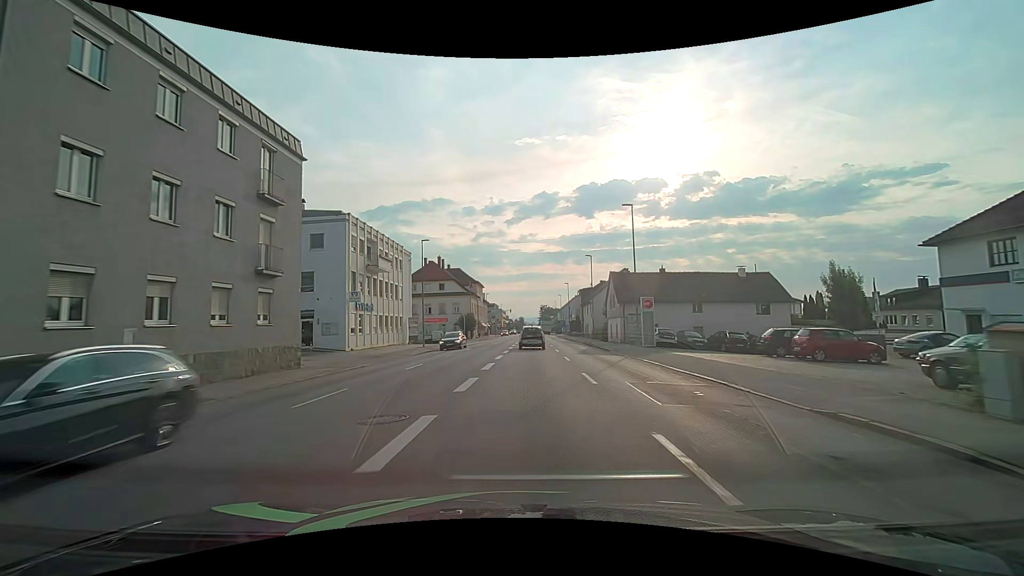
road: tertiary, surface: asphalt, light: Day
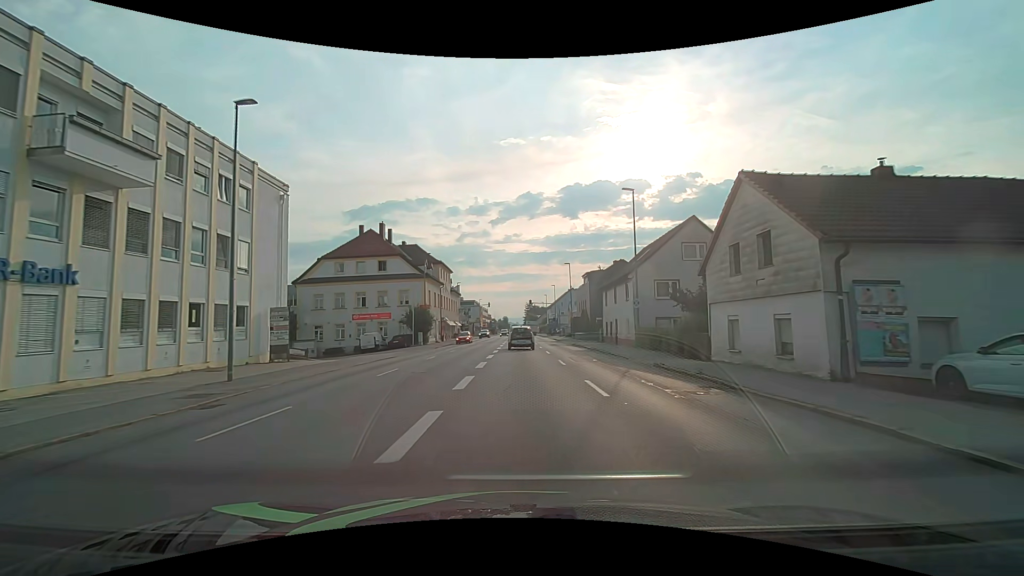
(+0.8, +29.7) m; +2°
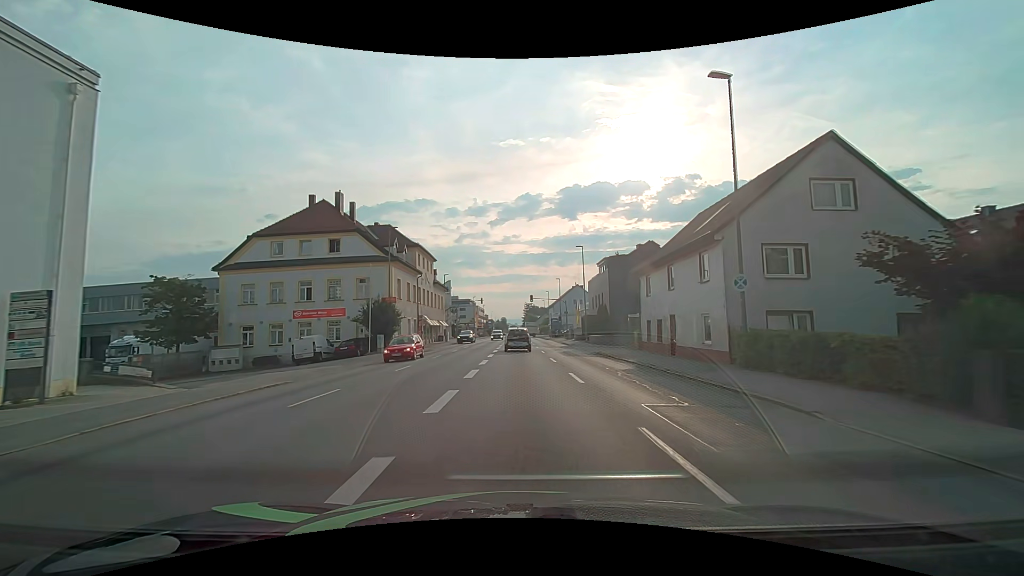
(0.0, +15.0) m; 0°
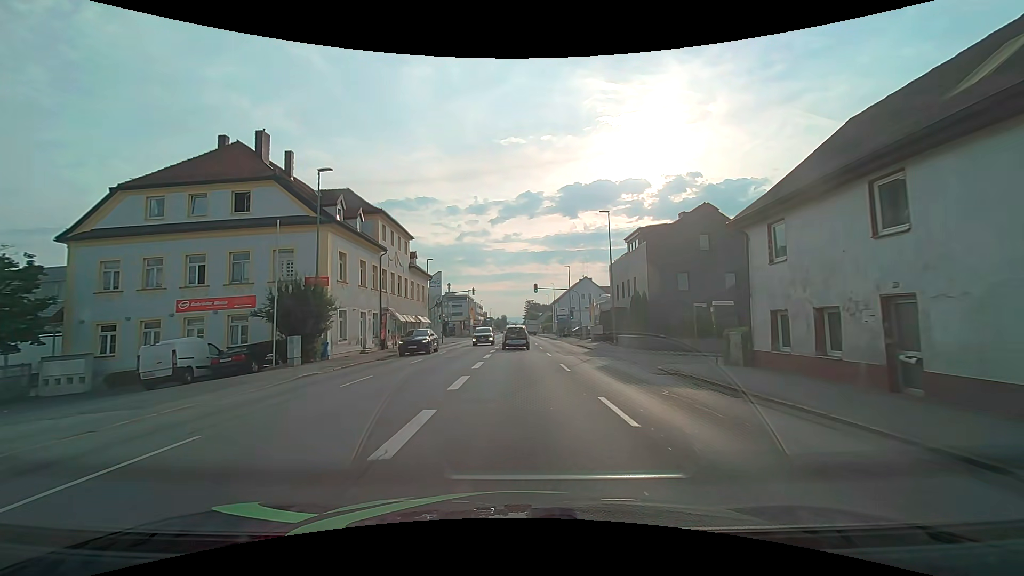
(+0.1, +14.9) m; 0°
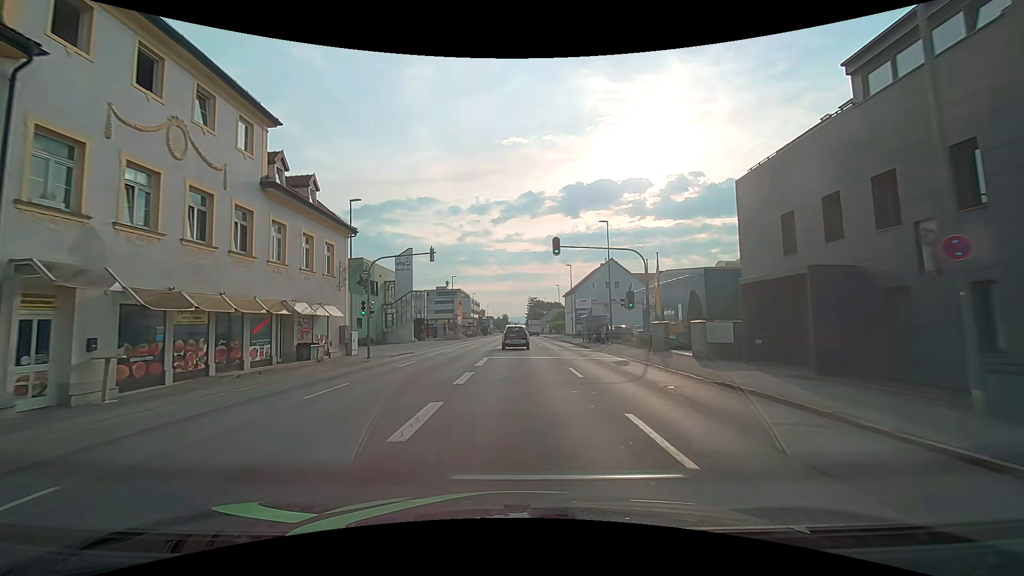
(-0.1, +29.3) m; 0°
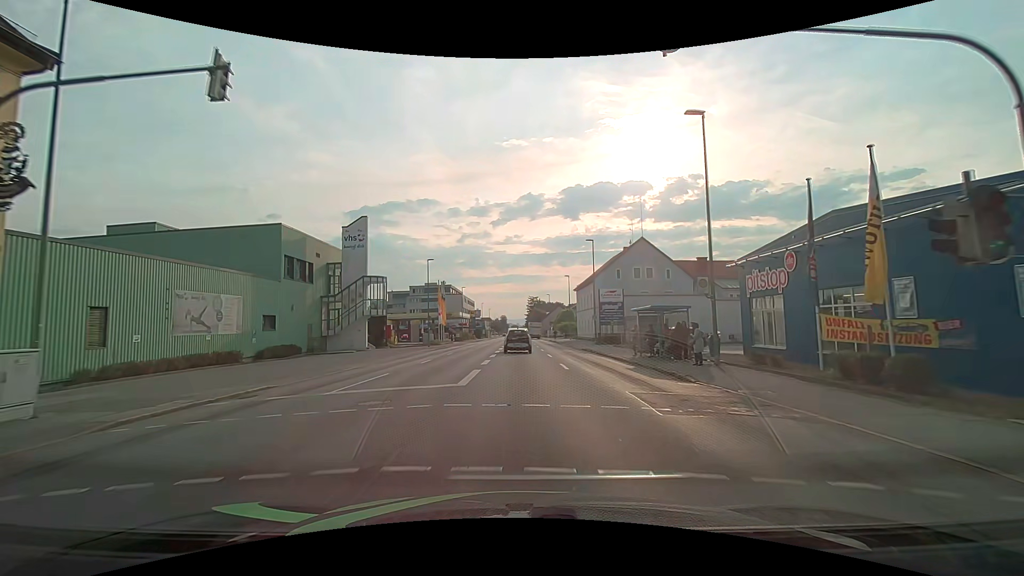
(0.0, +21.5) m; +1°
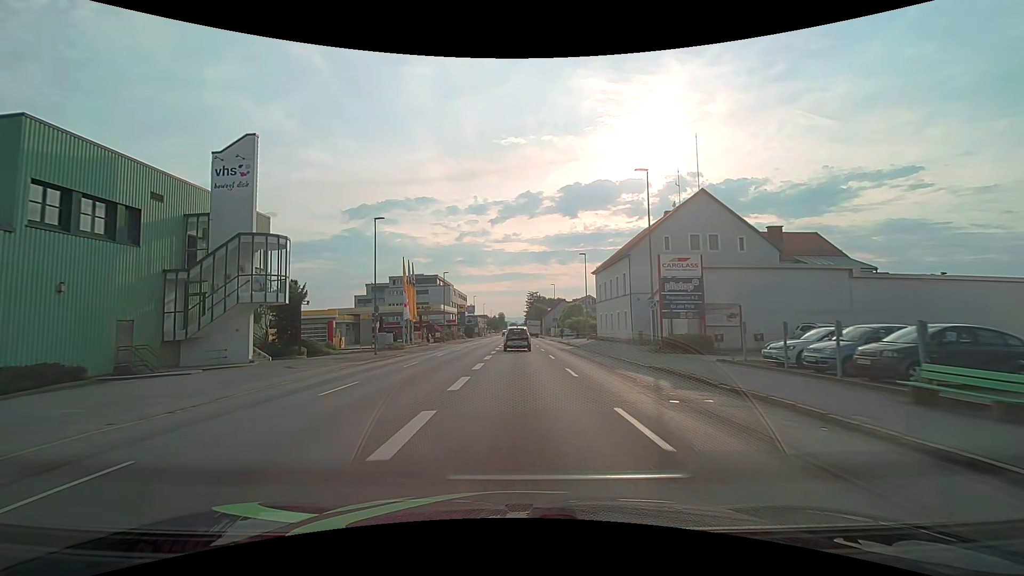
(-0.1, +21.4) m; 0°
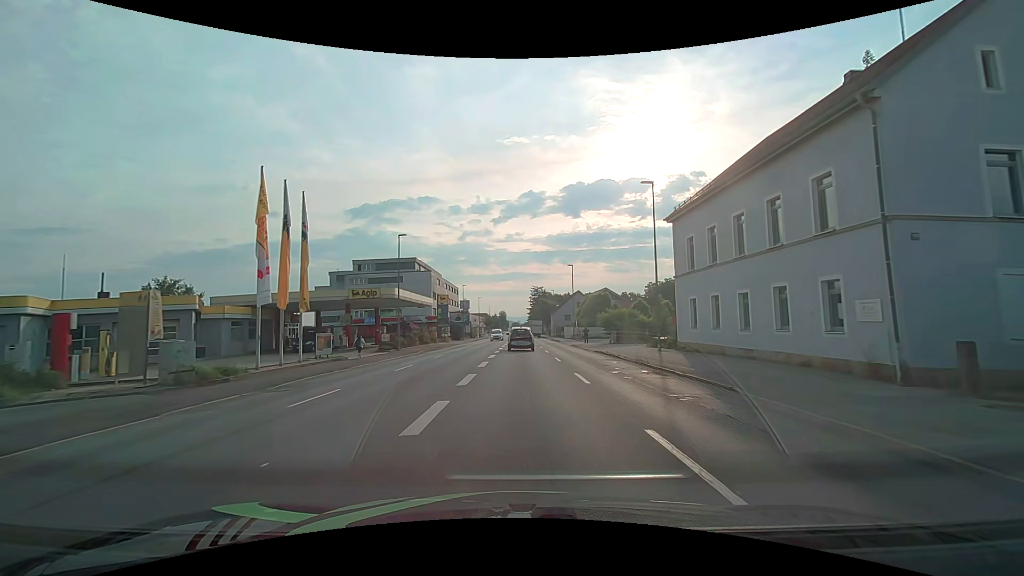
(-0.1, +28.9) m; 0°
(0, +10) (0, +20) (0, +30) (0, +40) (0, +50) (0, +60) (0, +70) (0, +80) (0, +90) (0, +100) m
